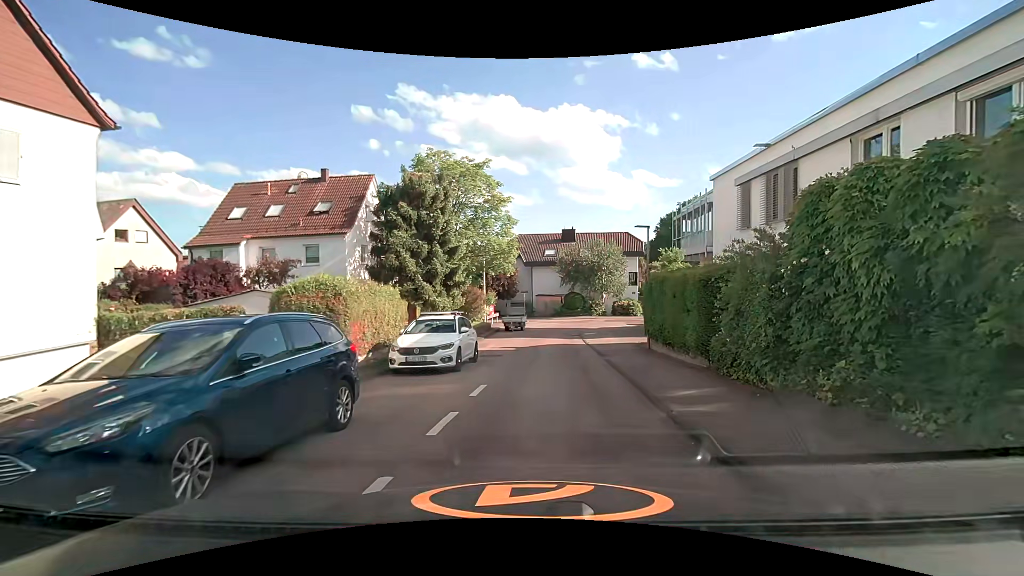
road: residential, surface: asphalt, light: Day
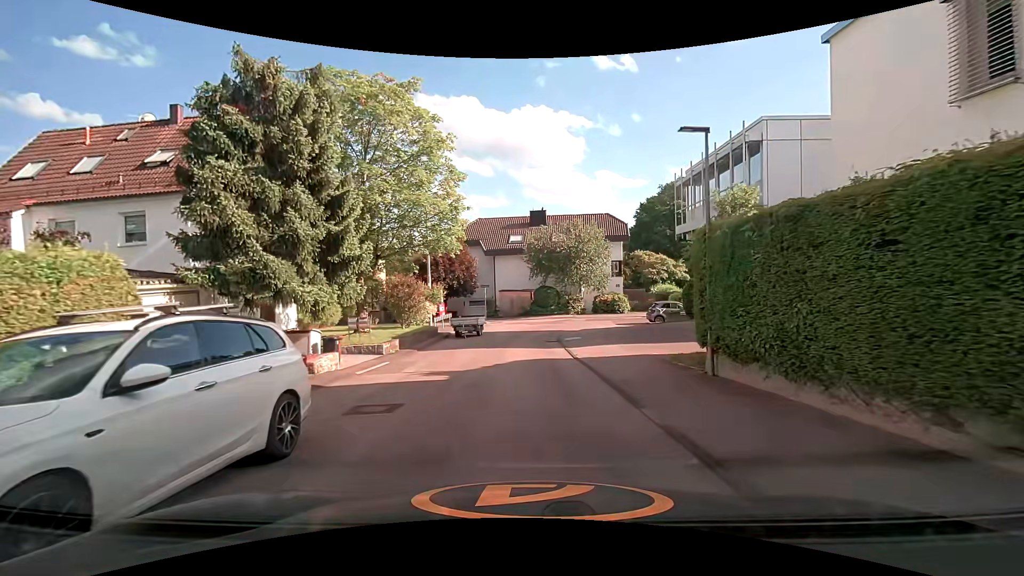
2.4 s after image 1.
(+0.8, +10.4) m; +5°
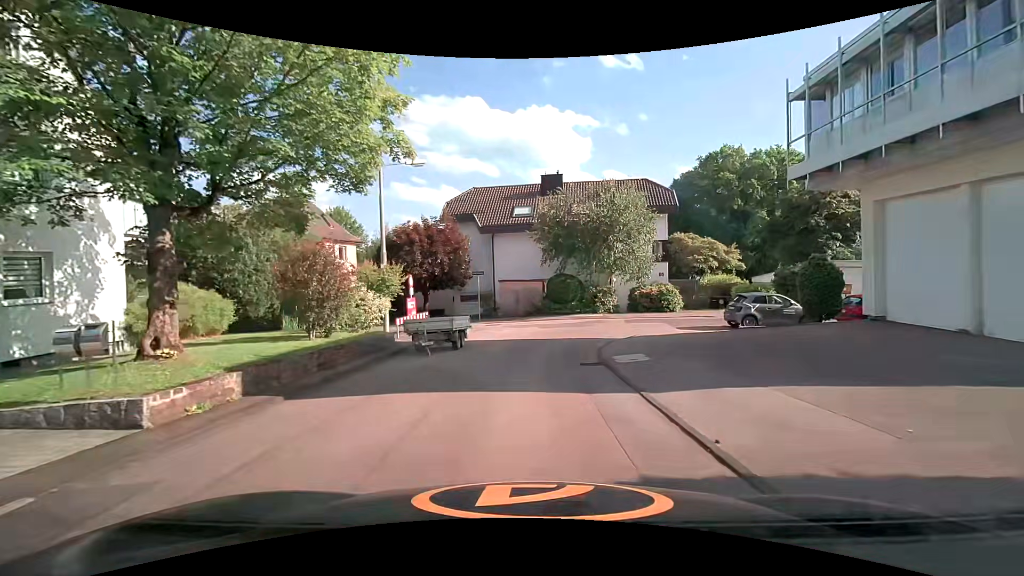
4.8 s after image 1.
(-0.1, +12.0) m; -1°
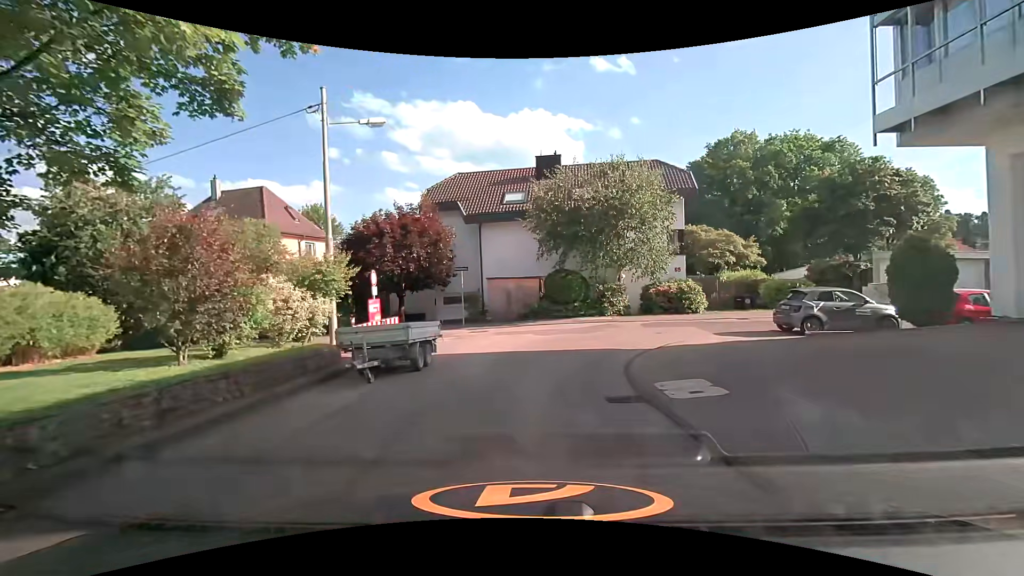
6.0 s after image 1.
(+0.1, +4.9) m; +2°
